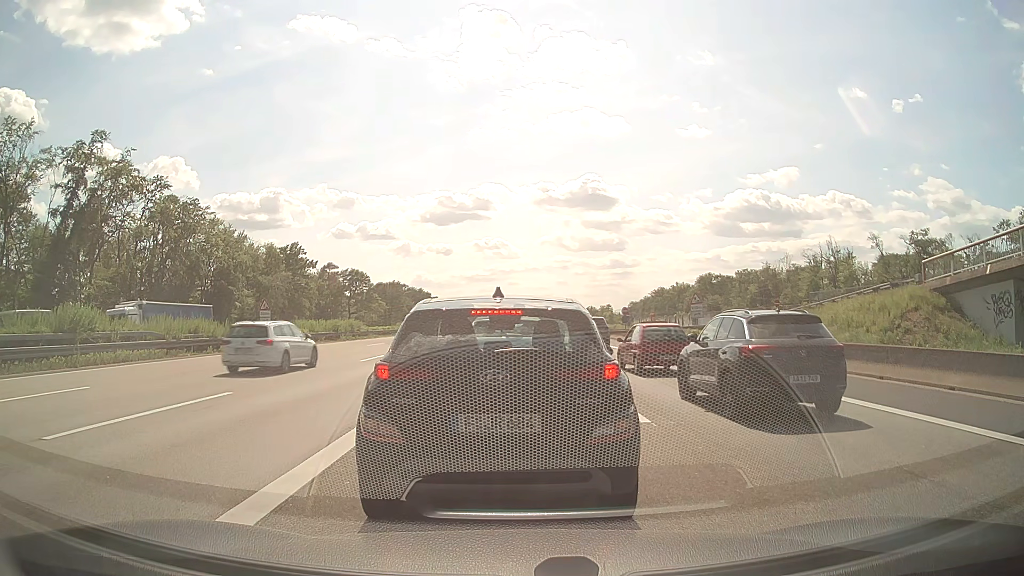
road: motorway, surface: asphalt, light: Day
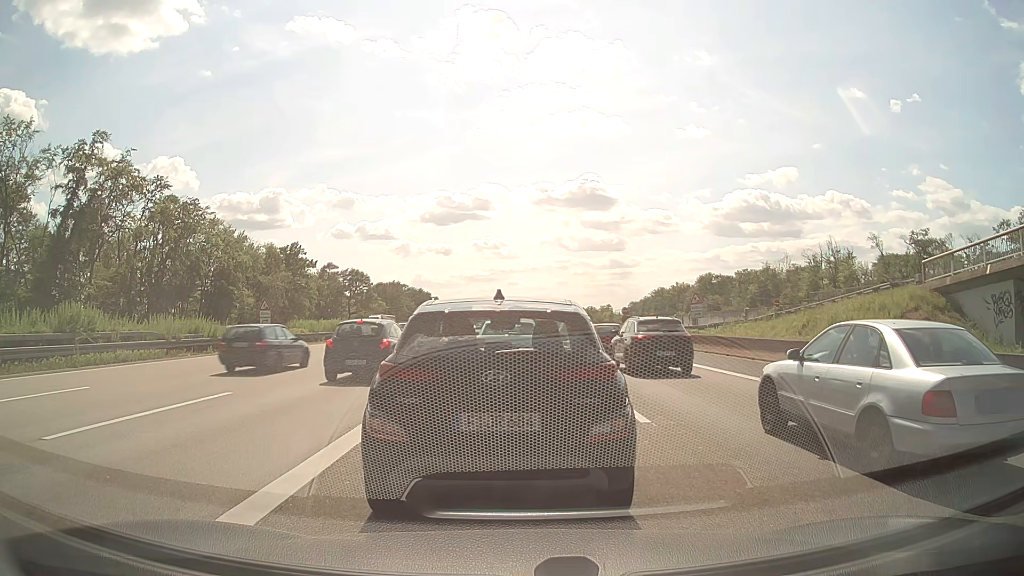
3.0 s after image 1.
(0.0, 0.0) m; 0°
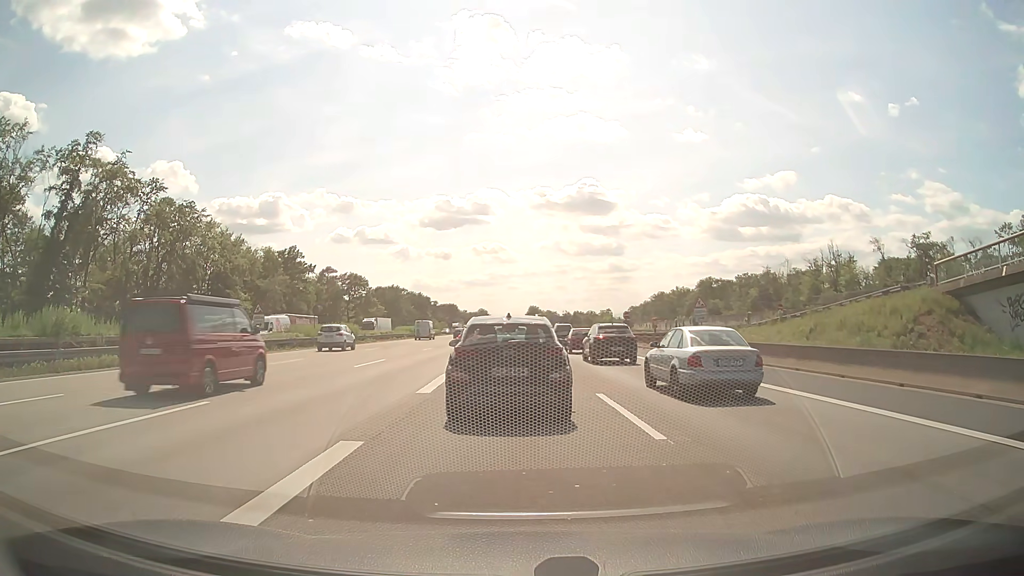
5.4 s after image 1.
(0.0, +1.1) m; -1°
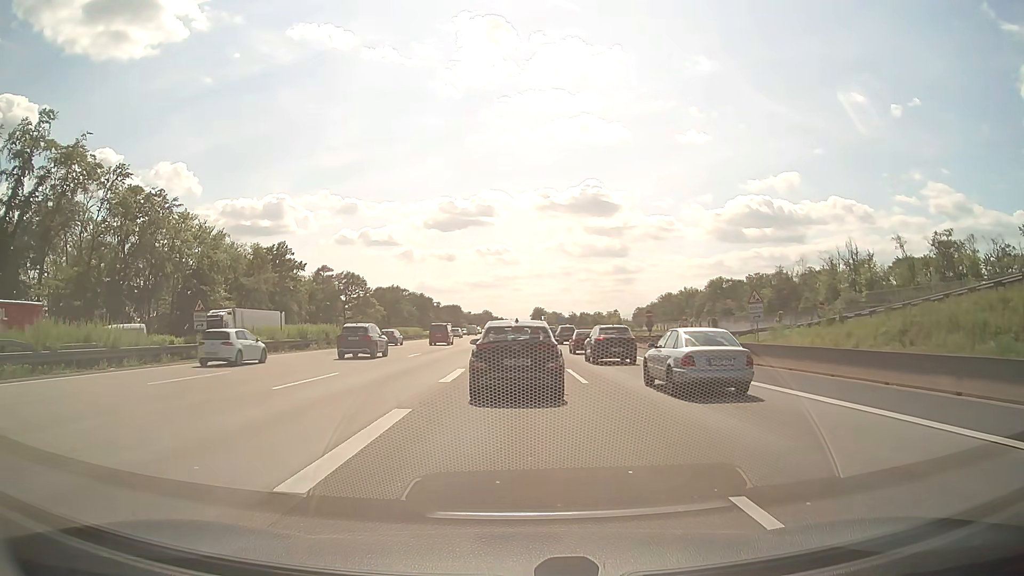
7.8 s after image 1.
(-0.1, +9.3) m; -1°
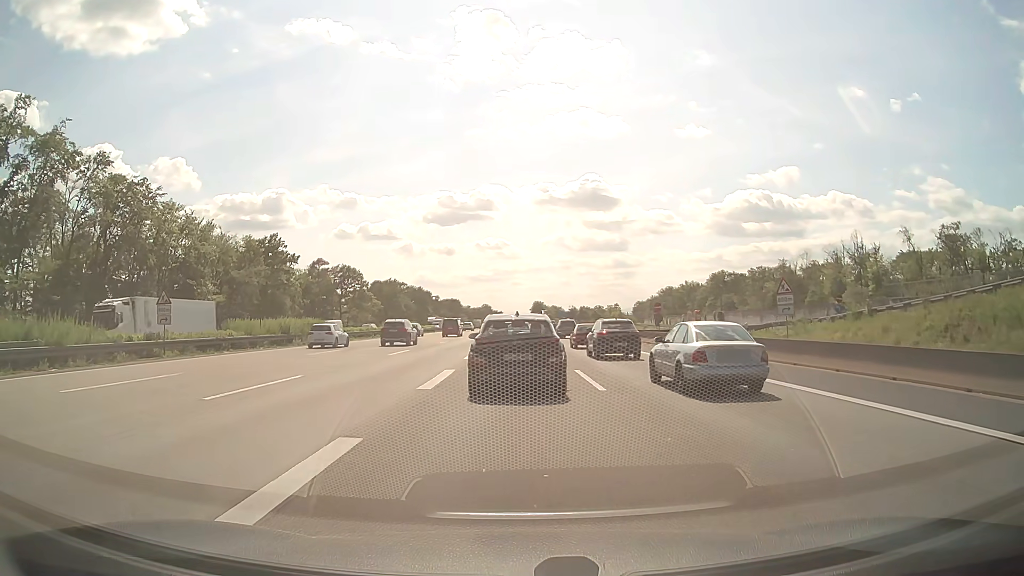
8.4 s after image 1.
(0.0, +3.7) m; 0°
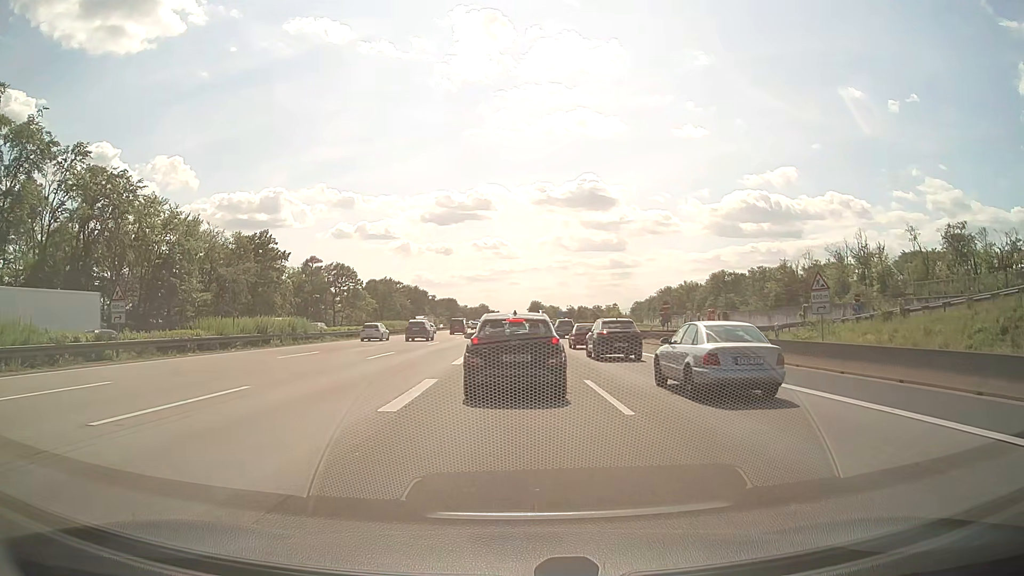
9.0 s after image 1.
(0.0, +3.7) m; 0°
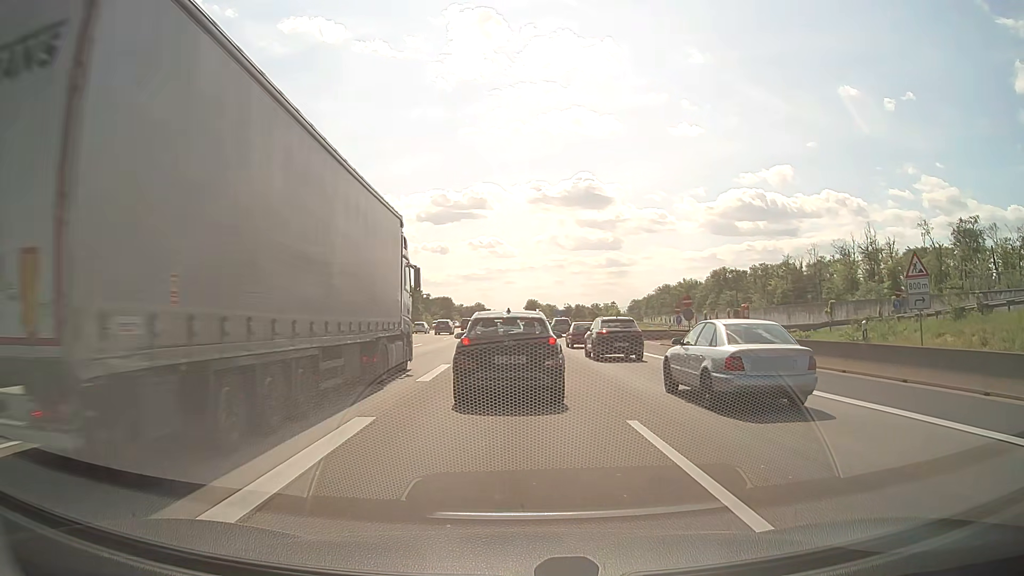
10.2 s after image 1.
(+0.1, +6.8) m; 0°
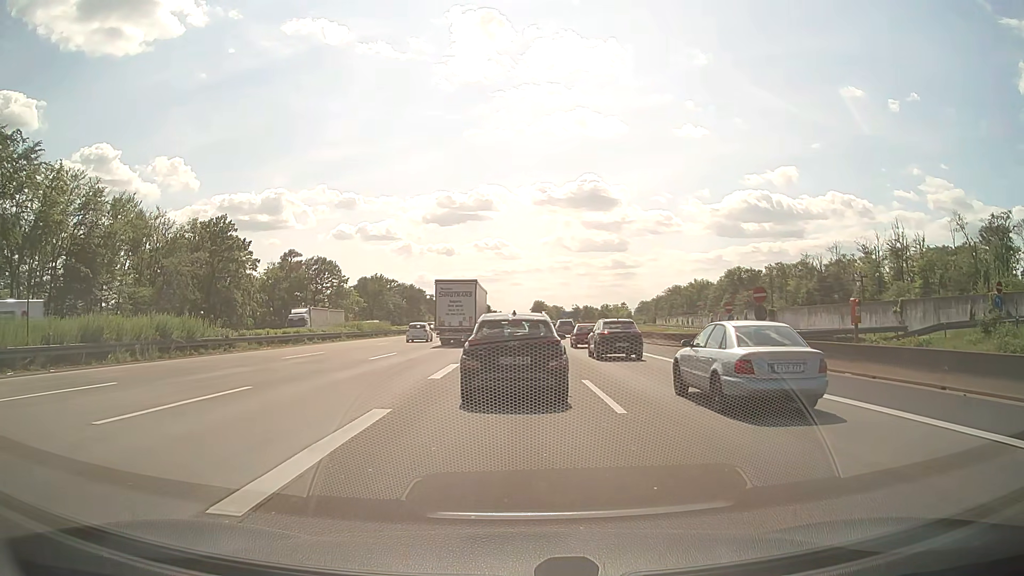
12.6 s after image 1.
(-0.1, +10.9) m; 0°
(0, +10) (0, +20) (-1, +30) (-1, +40) (-1, +50) (-1, +60) (-1, +70) (-1, +80) (-1, +90) (-1, +100) m
